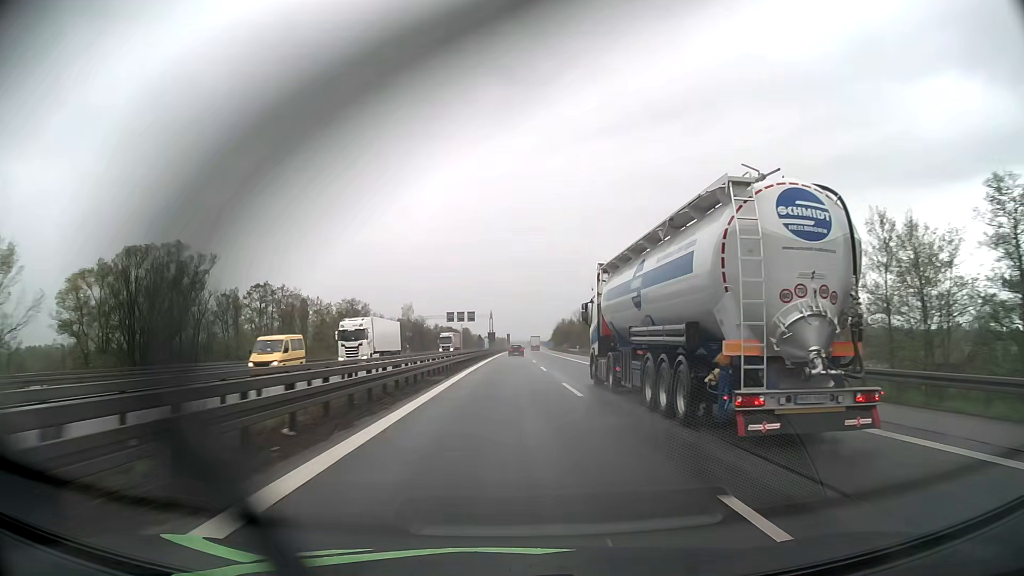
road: motorway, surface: asphalt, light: Day
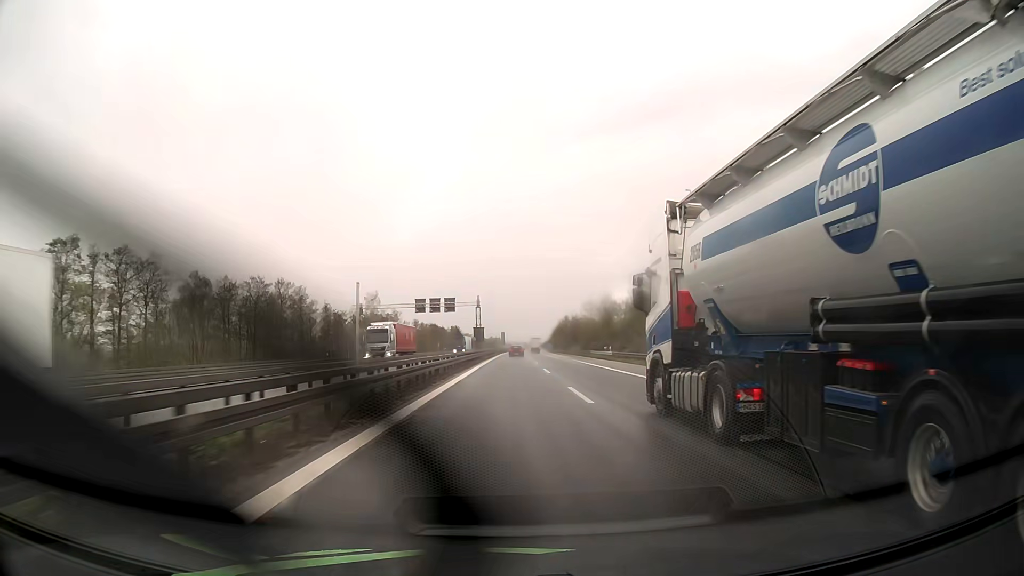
(+0.2, +38.1) m; 0°
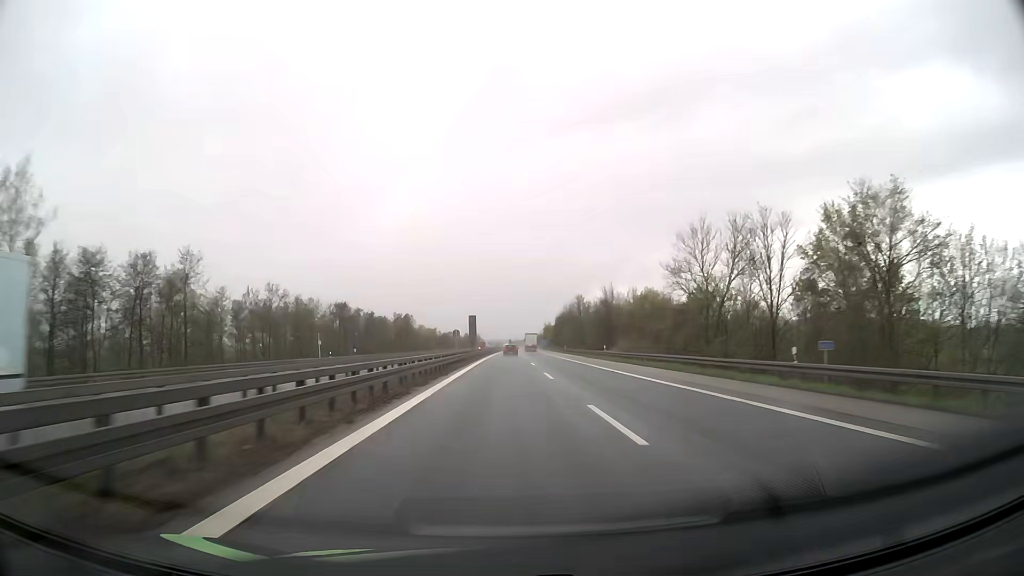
(+1.1, +97.0) m; +2°
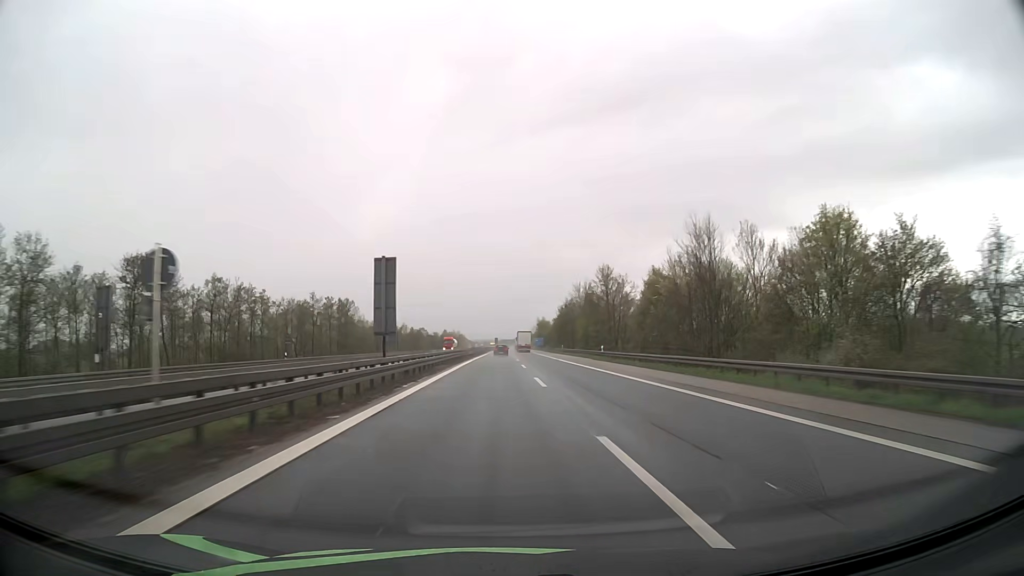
(+0.4, +59.4) m; +1°
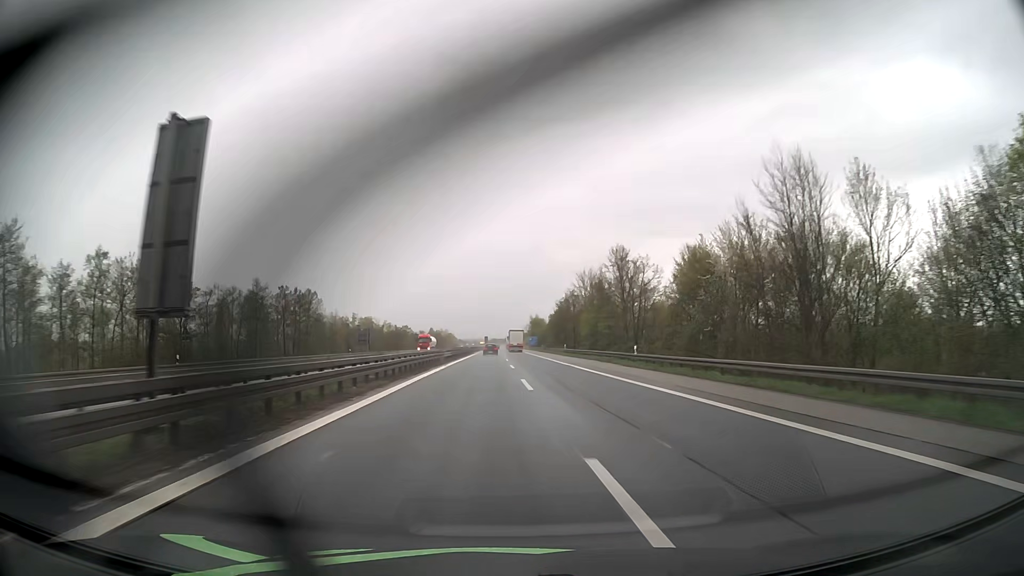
(+0.1, +20.0) m; +1°
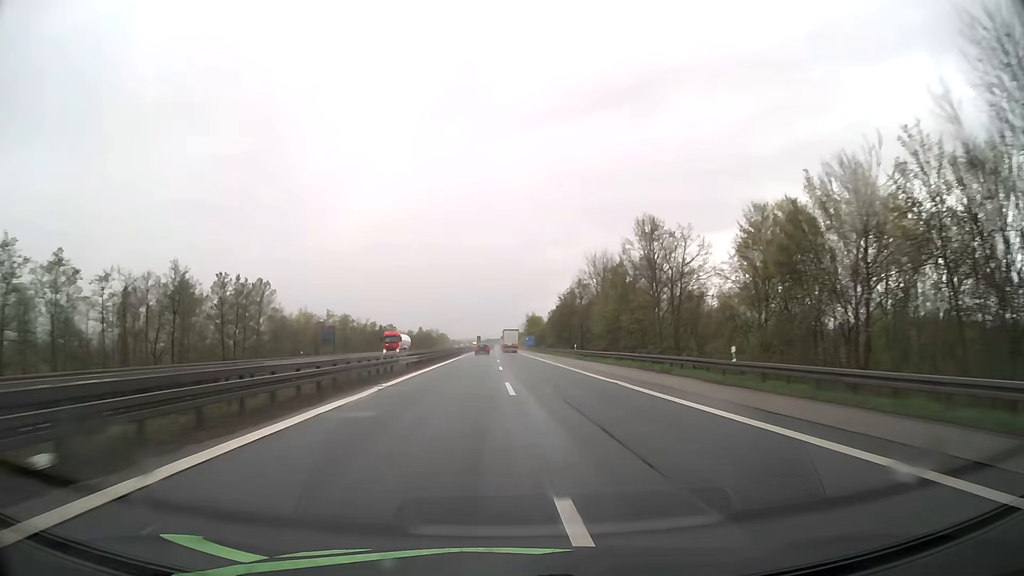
(+0.1, +20.0) m; +1°
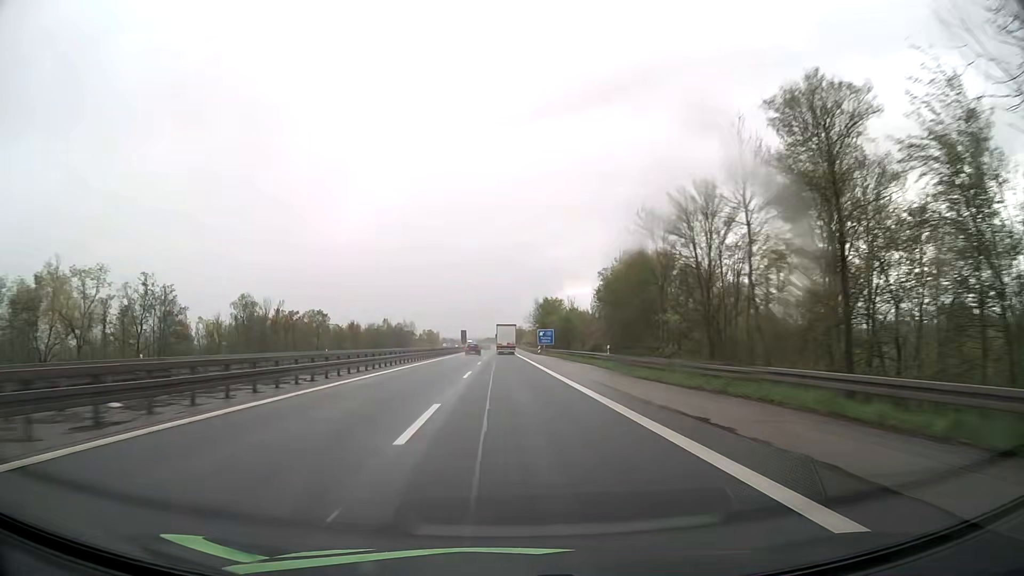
(+0.2, +81.1) m; 0°
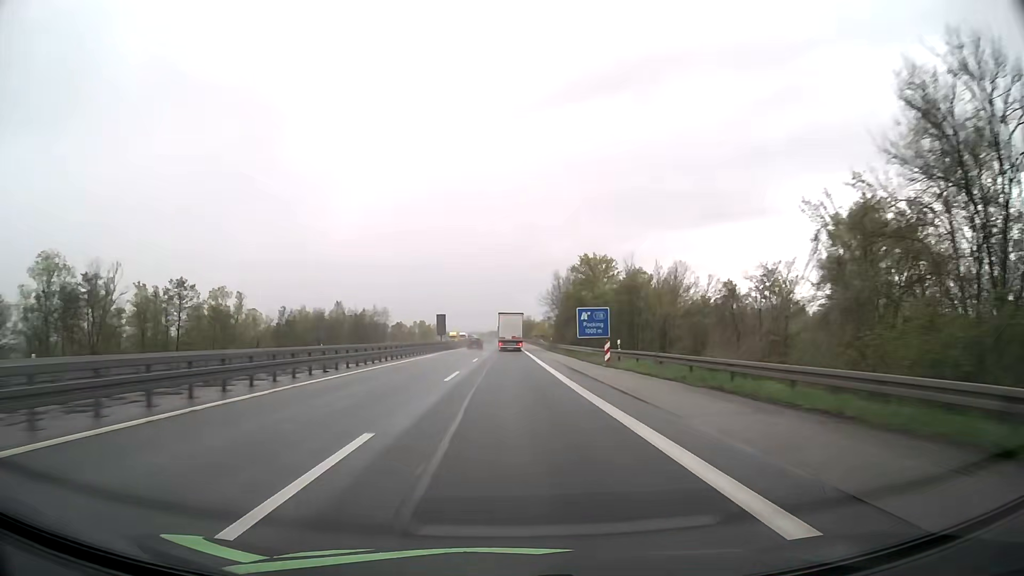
(-0.3, +59.2) m; 0°
